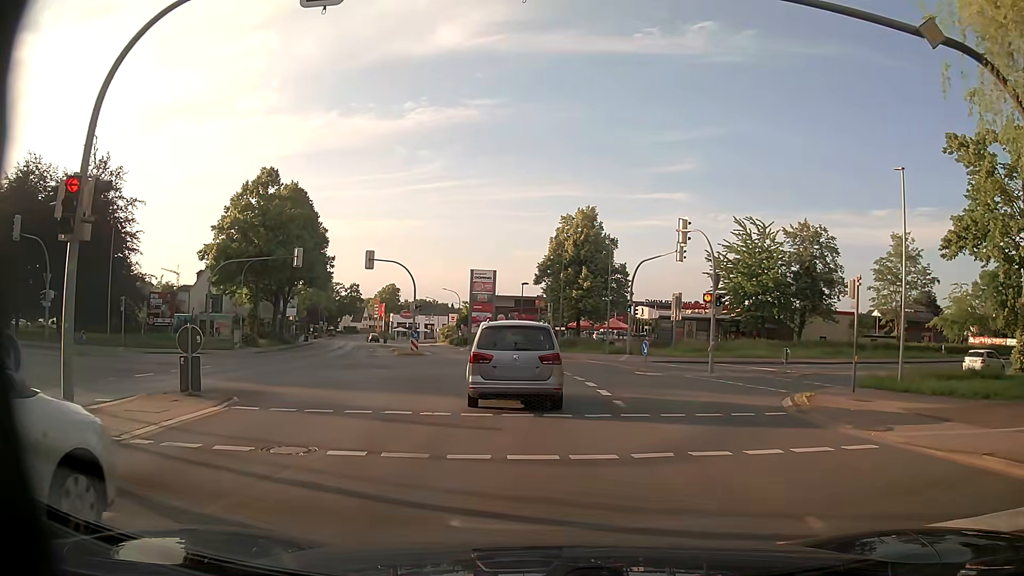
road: primary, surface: asphalt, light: Day
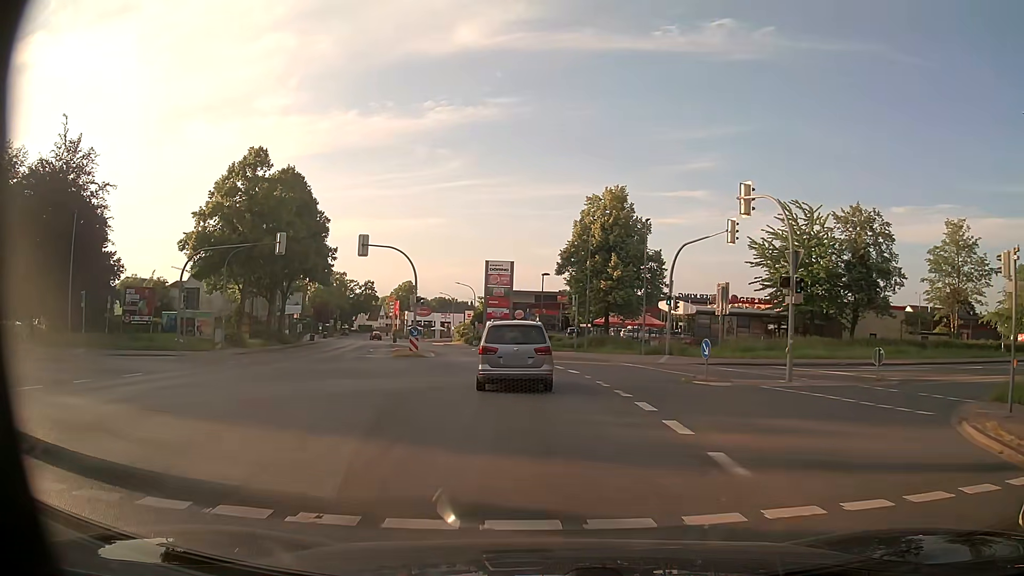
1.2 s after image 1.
(0.0, +7.5) m; 0°
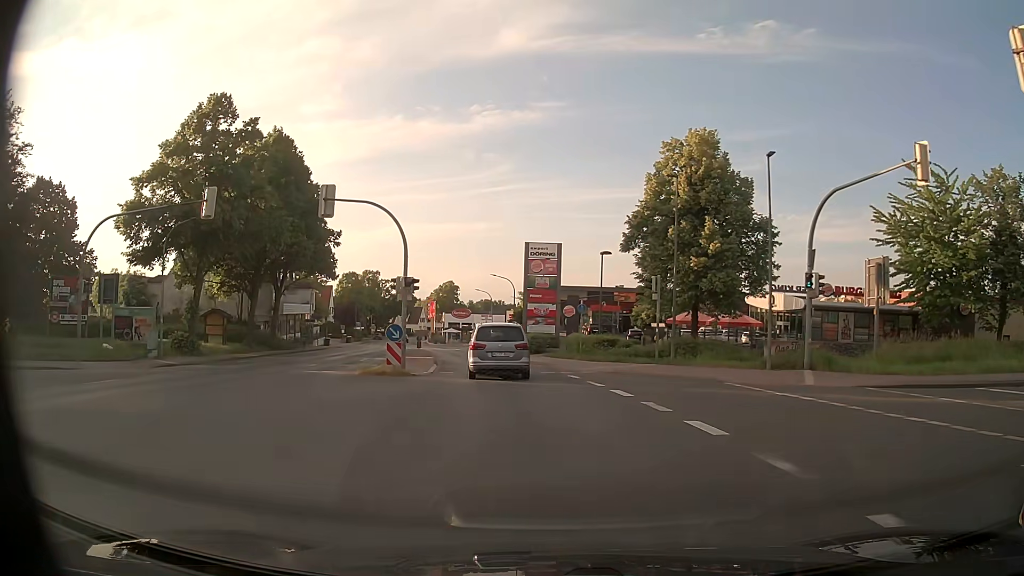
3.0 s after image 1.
(-0.8, +15.5) m; -5°
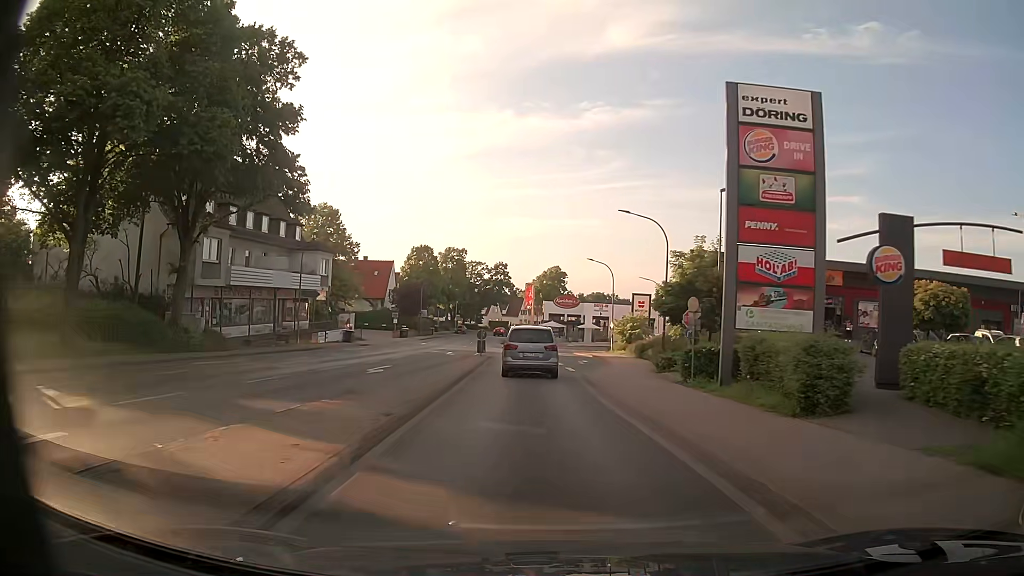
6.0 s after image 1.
(-3.3, +33.9) m; -9°
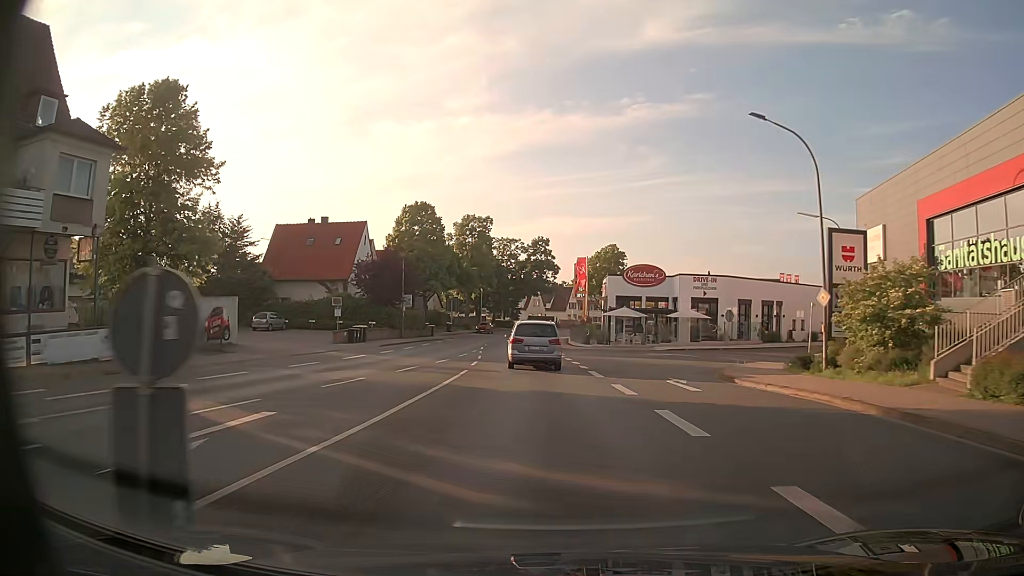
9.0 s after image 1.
(-1.3, +37.3) m; -4°
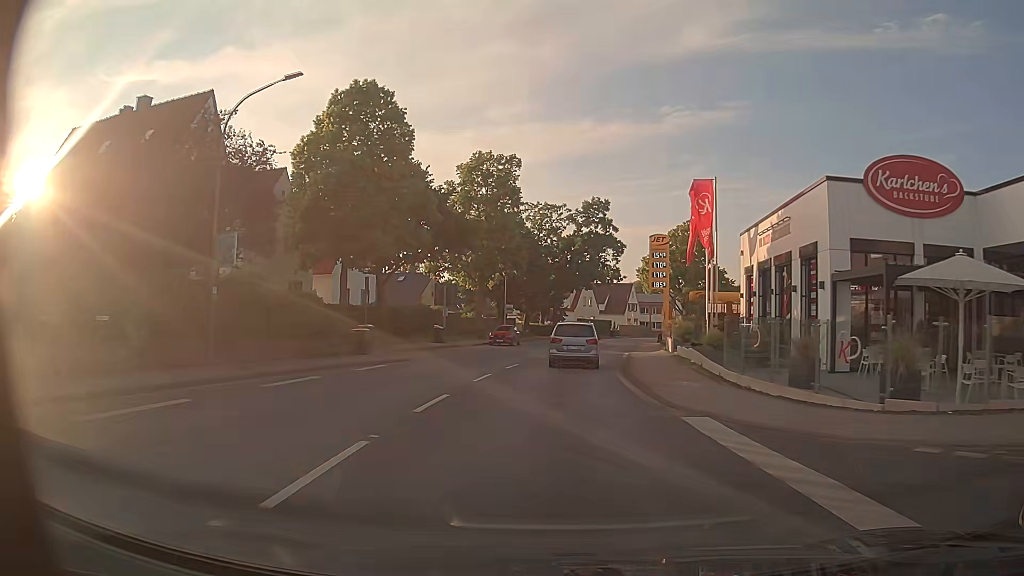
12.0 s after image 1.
(-1.8, +38.5) m; -4°
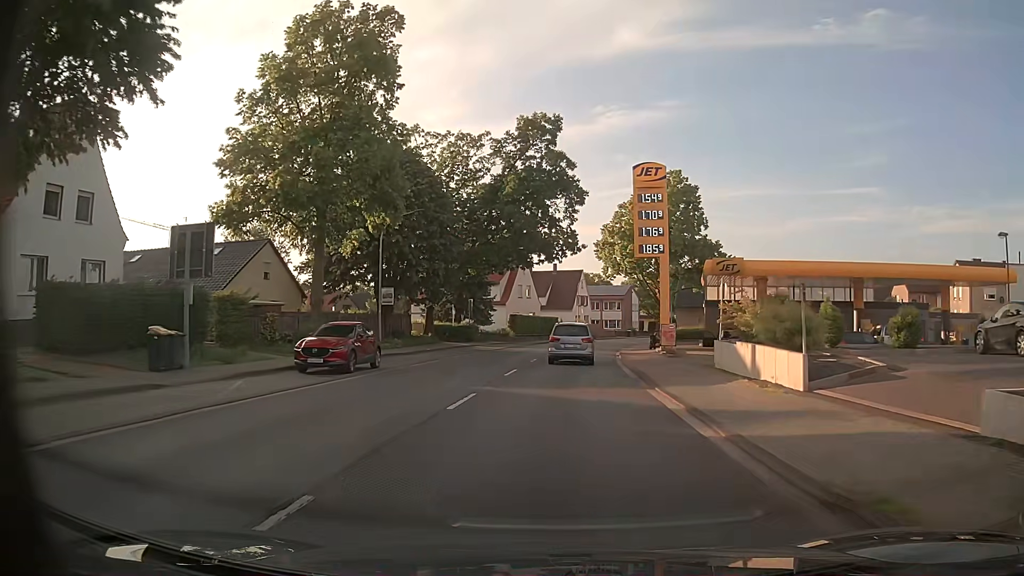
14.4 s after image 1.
(+1.3, +29.9) m; +5°
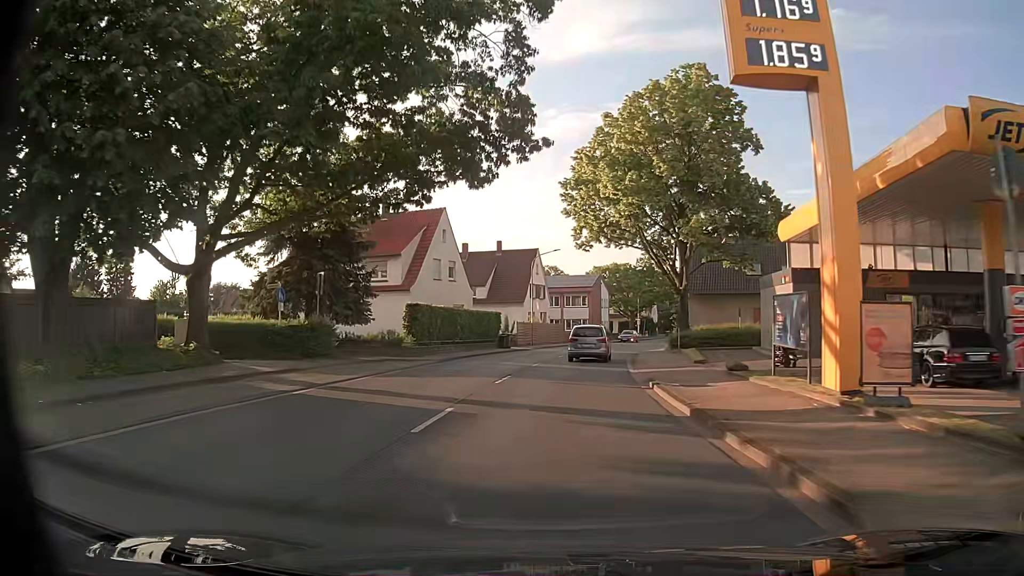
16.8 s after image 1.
(+1.1, +29.2) m; +4°
(0, +10) (+1, +20) (+2, +30) (+3, +40) (+5, +50) (+7, +59) (+10, +69) (+13, +79) (+16, +88) (+19, +98) m
